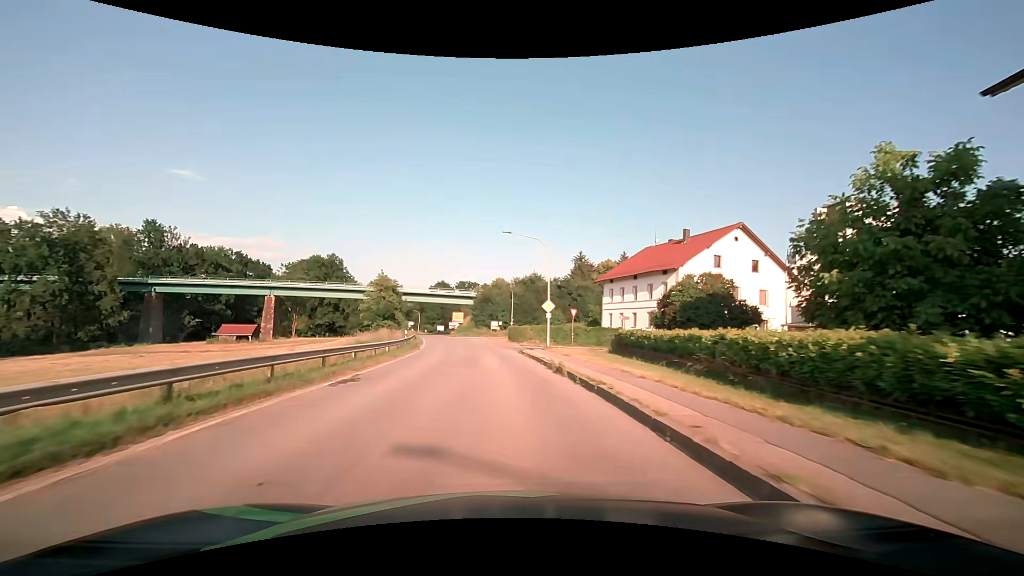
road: secondary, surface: asphalt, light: Day
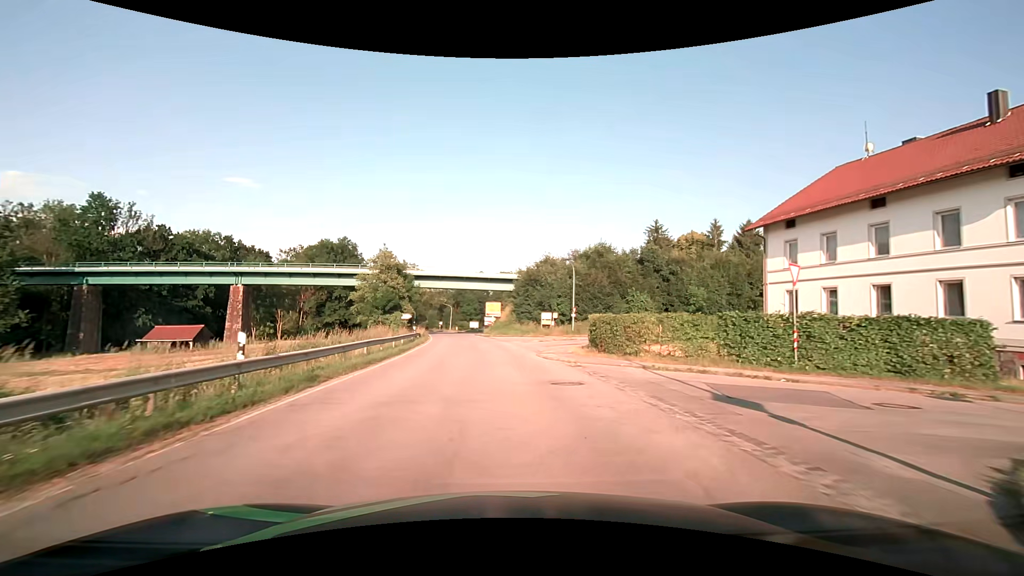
(-1.5, +30.5) m; -5°
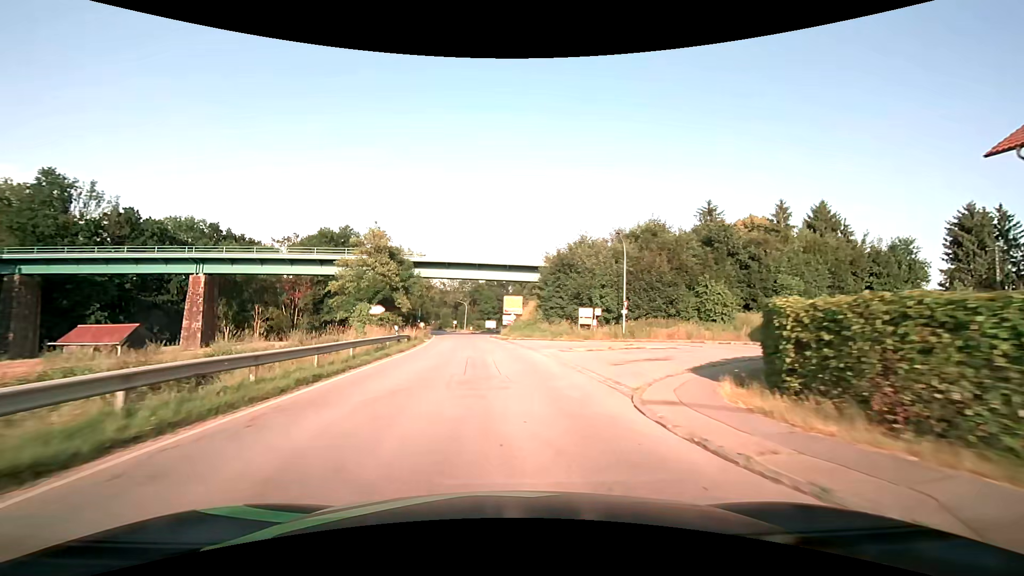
(-0.4, +15.3) m; -3°
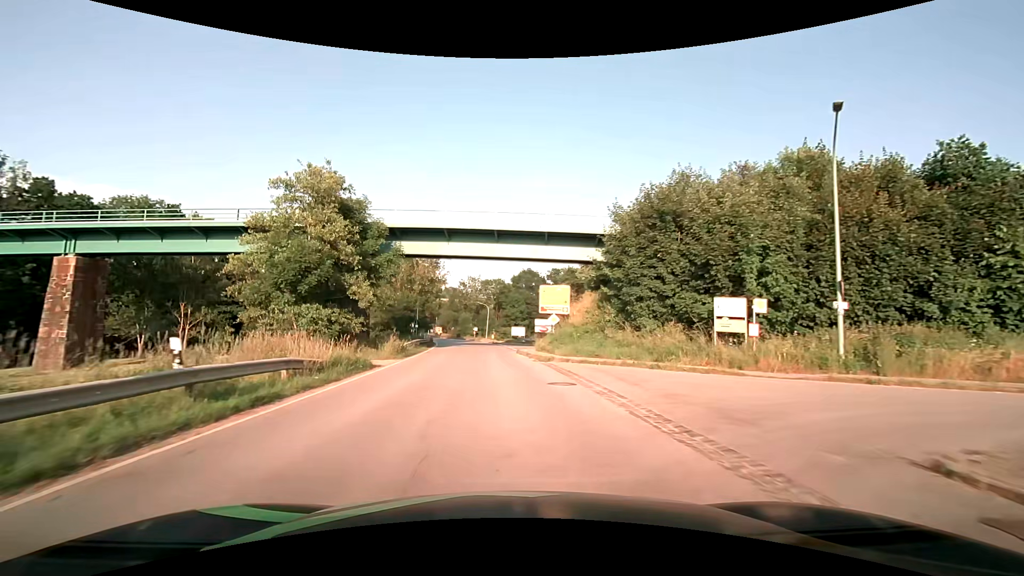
(-0.6, +22.9) m; -3°
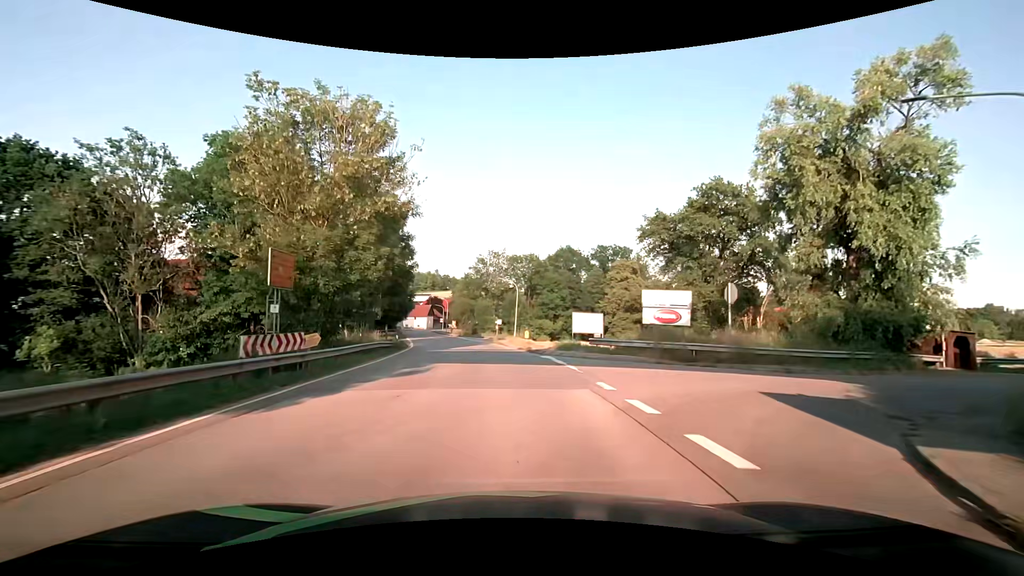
(-1.5, +38.0) m; -4°
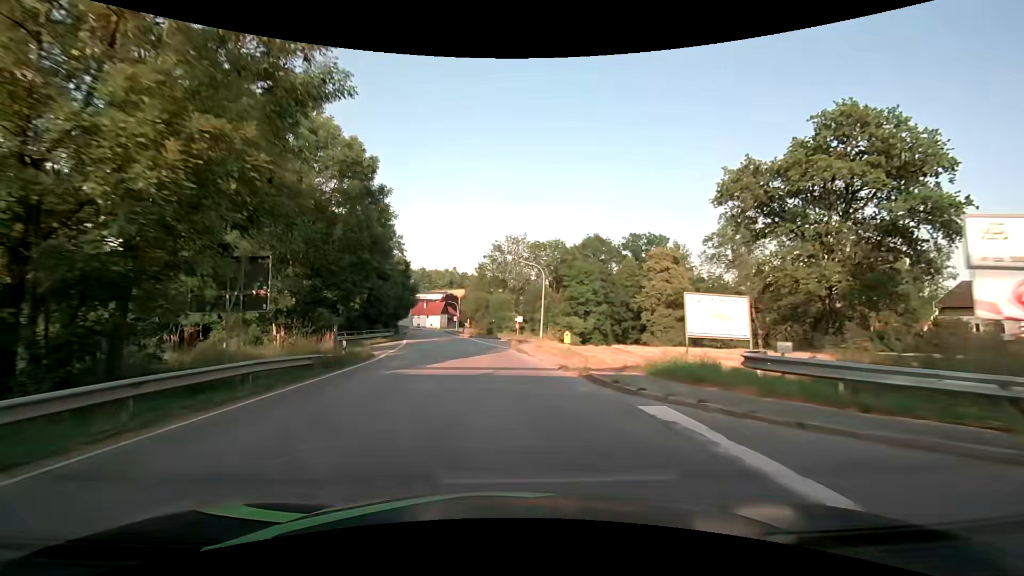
(-0.3, +15.3) m; -2°
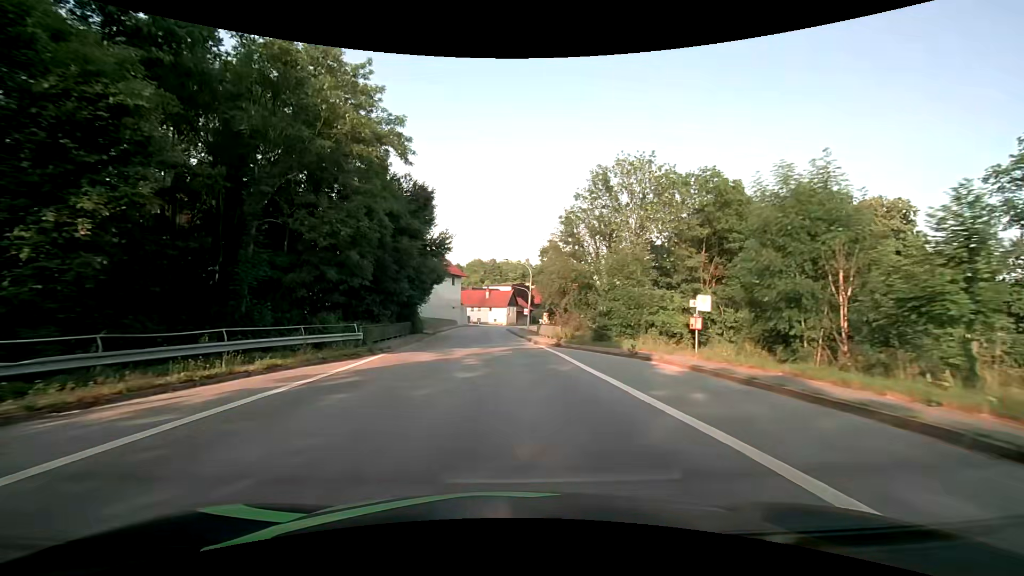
(-3.2, +38.1) m; -8°
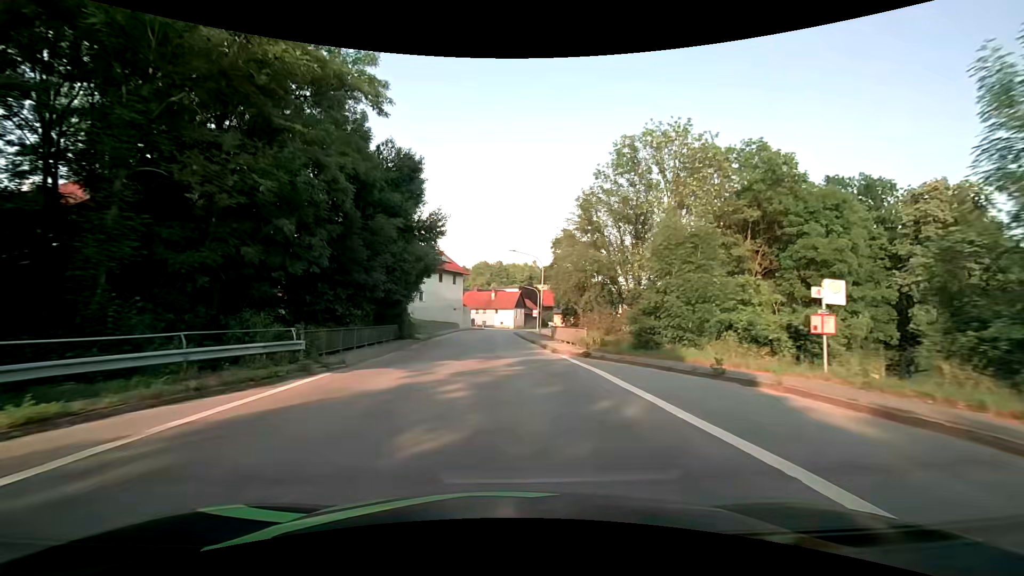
(-0.1, +7.7) m; -1°
(0, +10) (0, +20) (0, +30) (-1, +40) (-1, +50) (-1, +60) (-1, +70) (+1, +80) (+3, +90) (+5, +99) m
